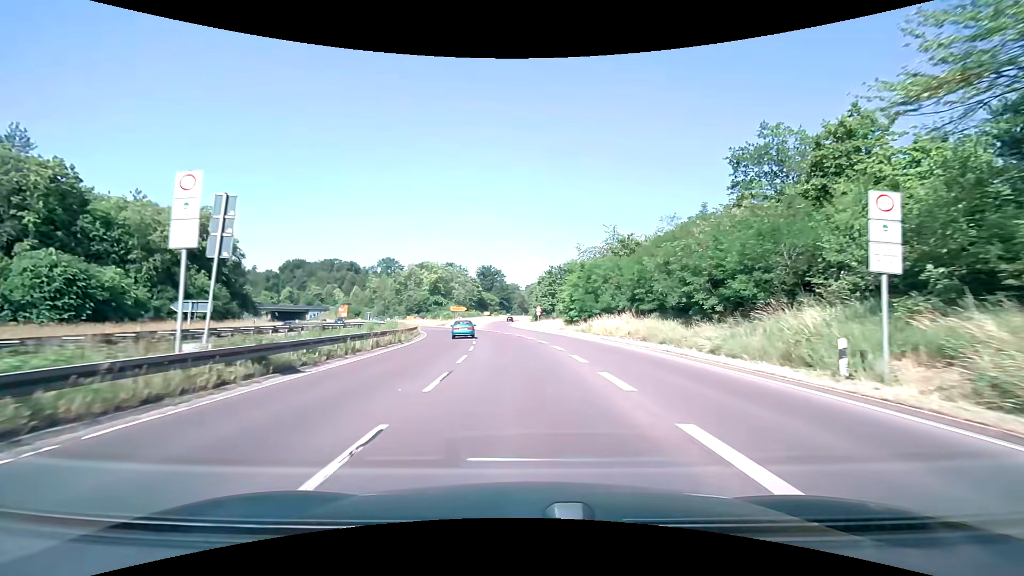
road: trunk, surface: asphalt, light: Day
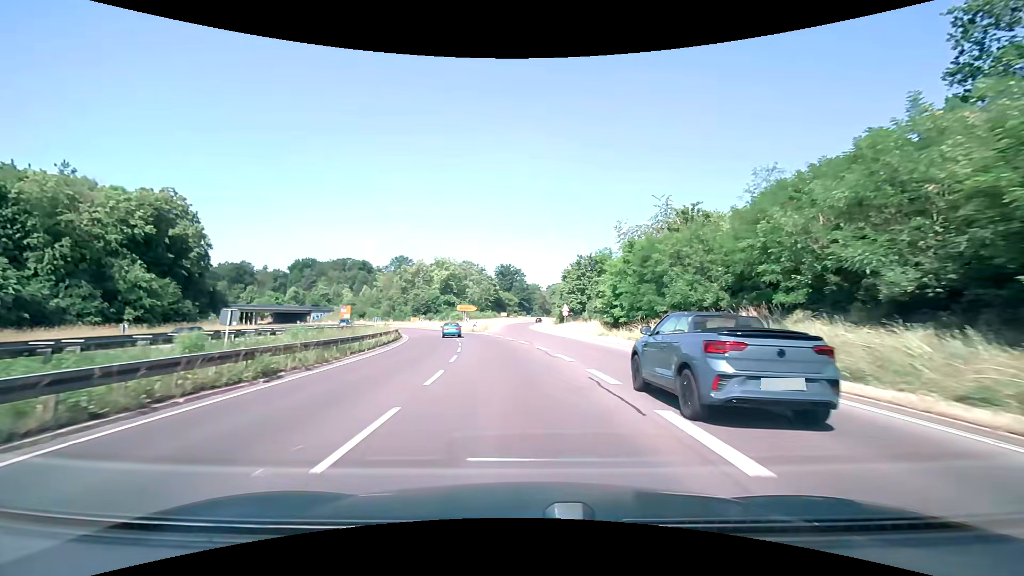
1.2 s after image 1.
(-0.3, +16.9) m; -2°
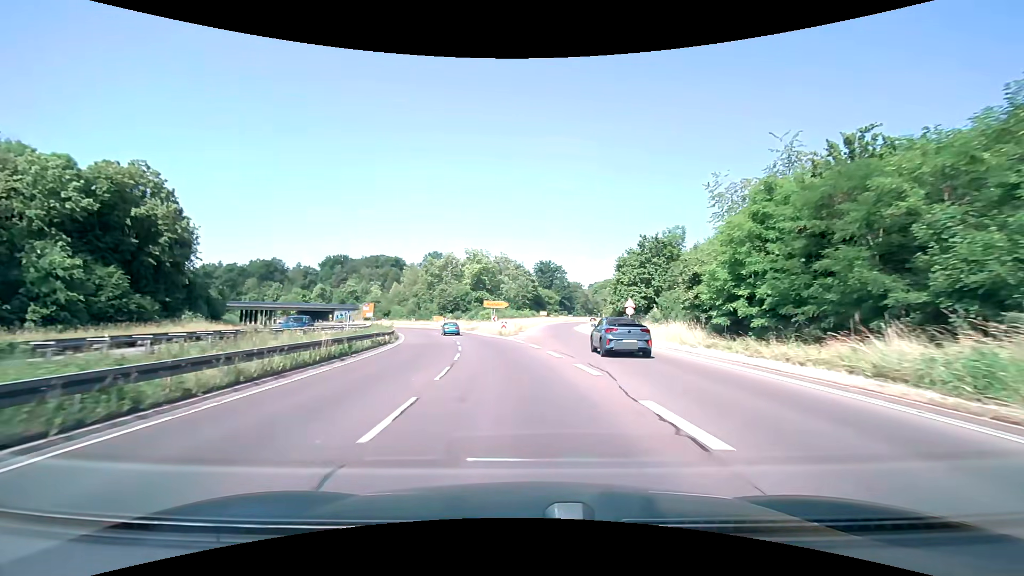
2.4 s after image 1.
(-0.7, +16.9) m; -4°
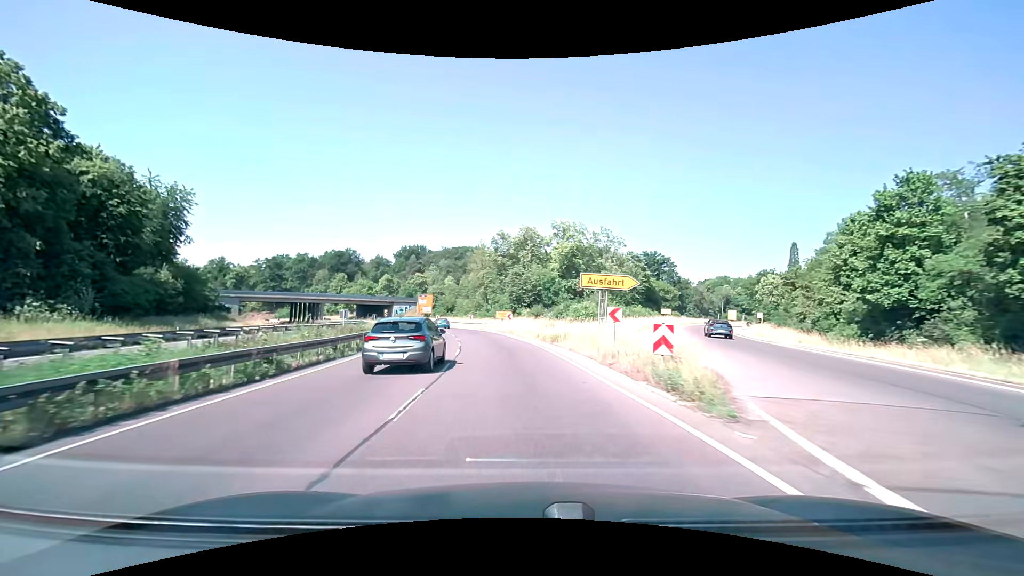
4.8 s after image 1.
(-3.1, +35.0) m; -11°
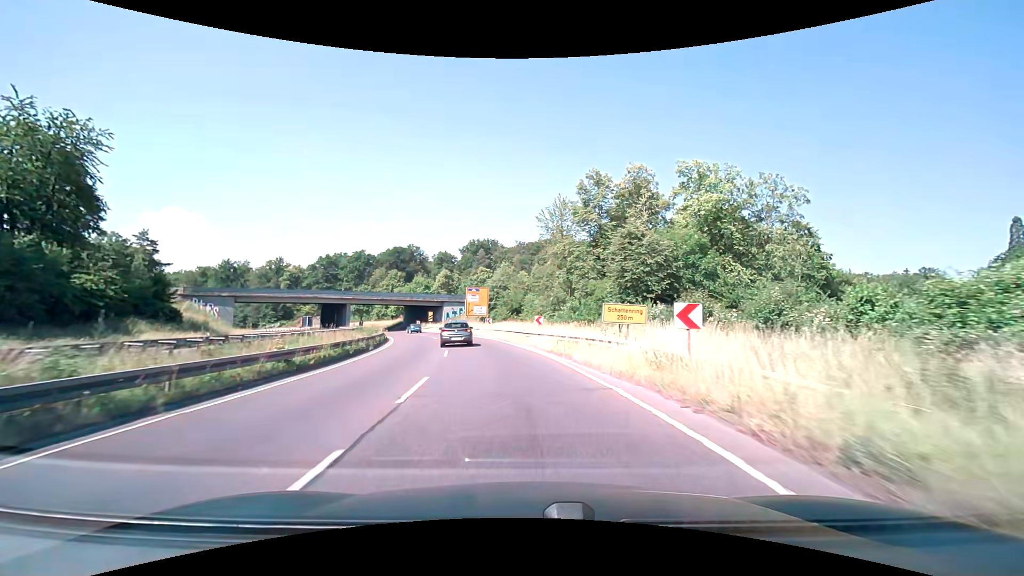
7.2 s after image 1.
(-2.9, +34.9) m; -9°
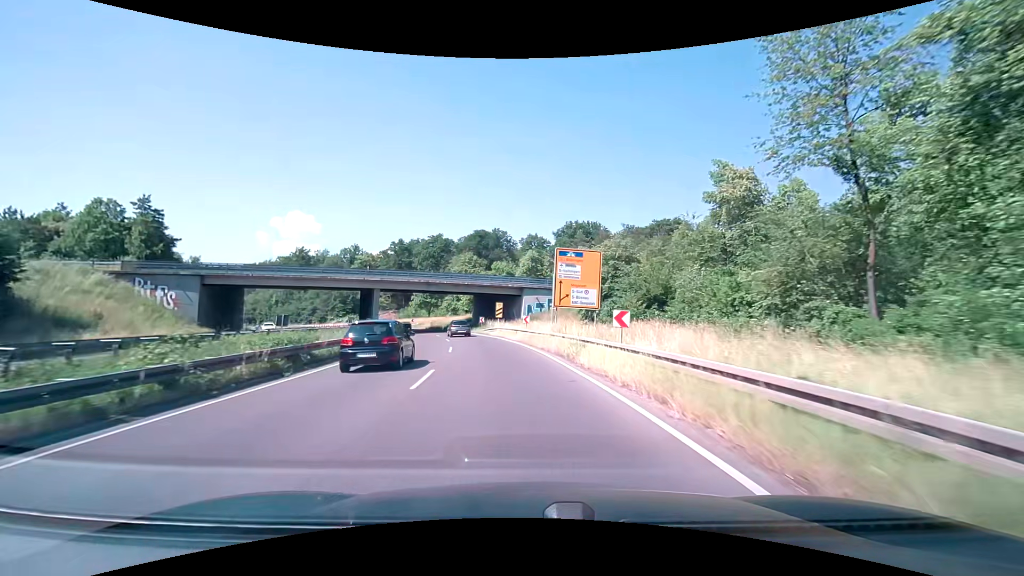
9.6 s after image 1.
(-3.5, +34.3) m; -11°
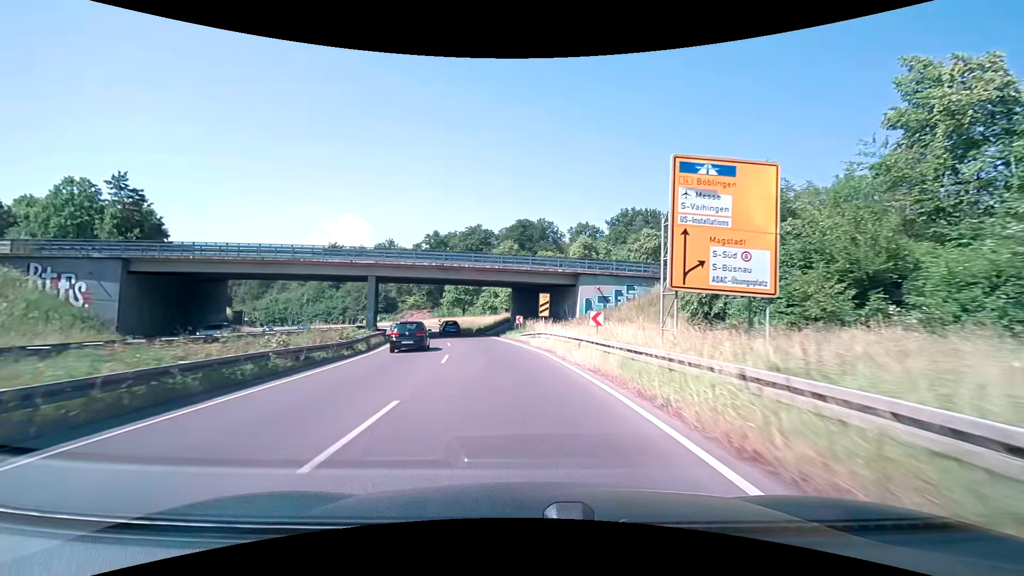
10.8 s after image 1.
(-0.8, +17.6) m; -5°
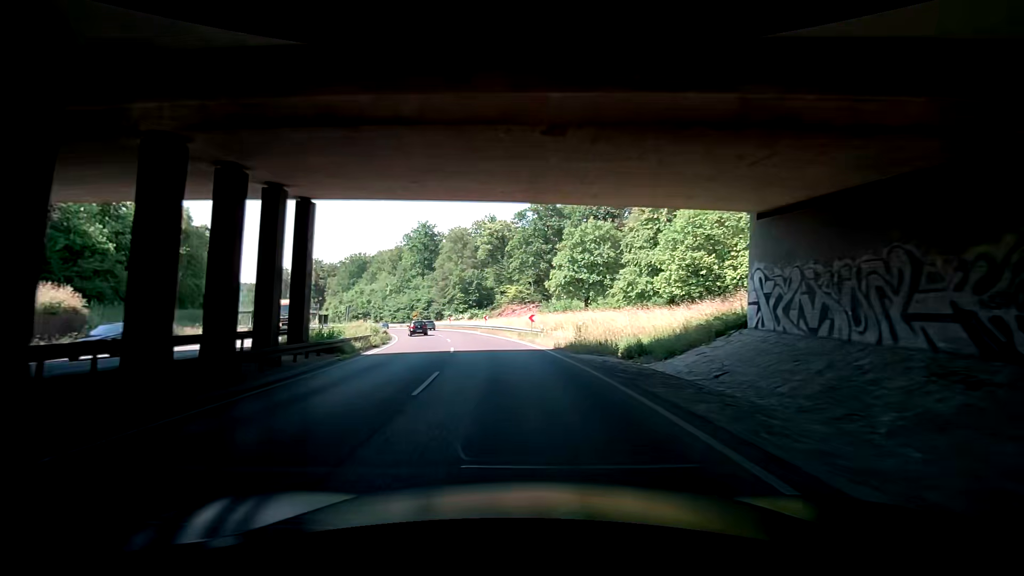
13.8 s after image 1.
(-5.7, +43.7) m; -15°
